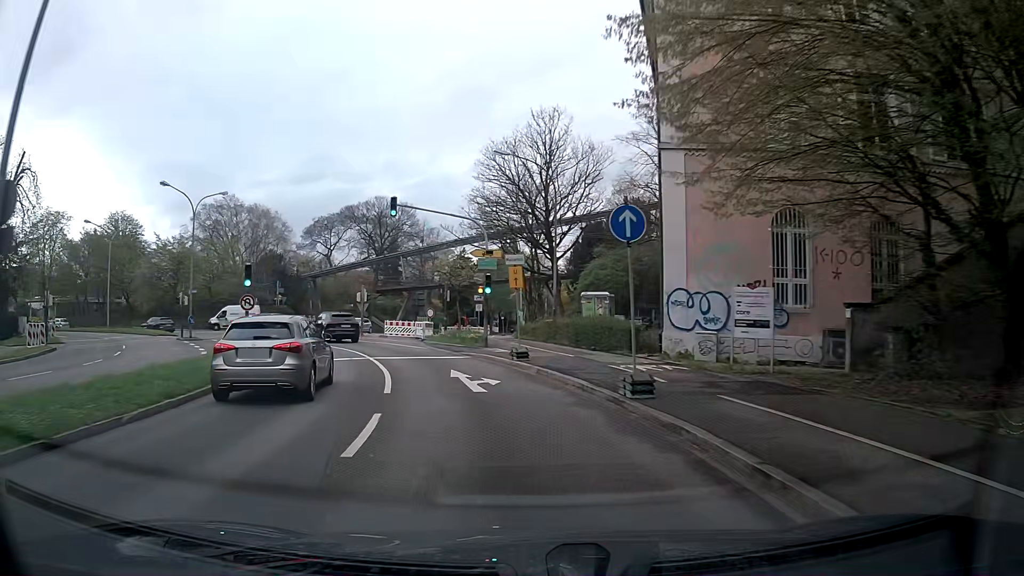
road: primary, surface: asphalt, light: Day
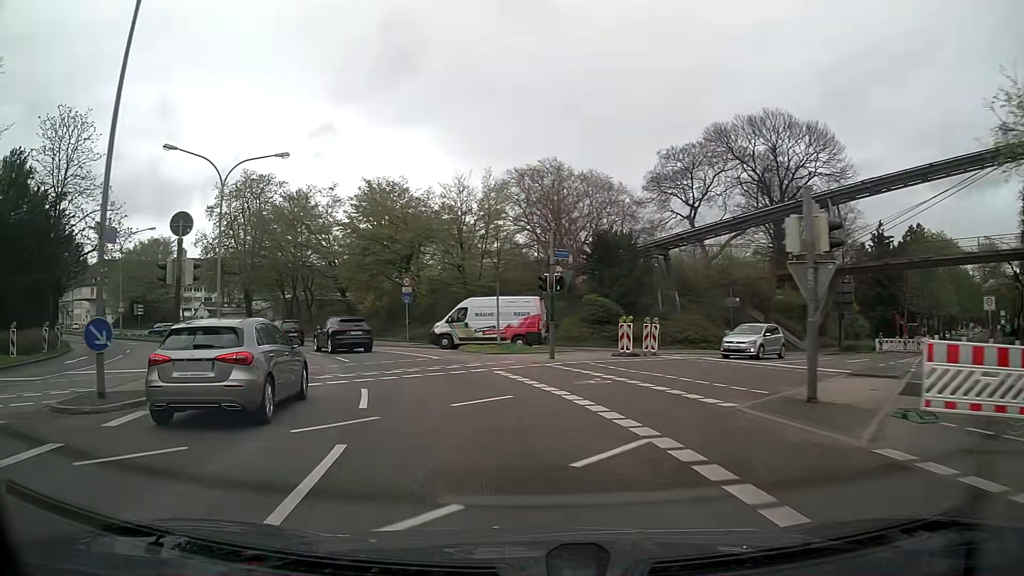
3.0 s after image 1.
(-8.7, +34.0) m; -31°
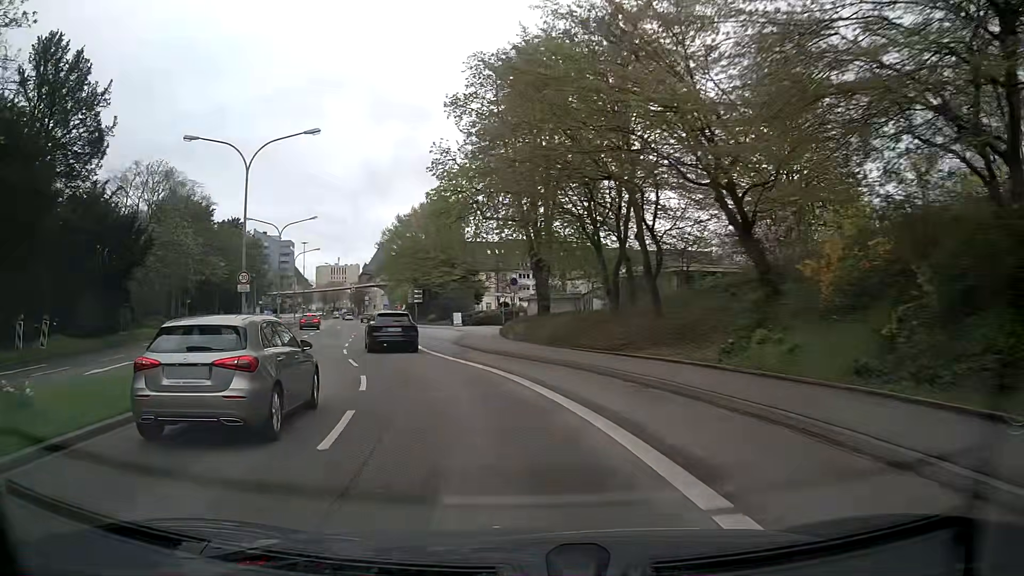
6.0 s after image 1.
(-9.8, +33.5) m; -32°
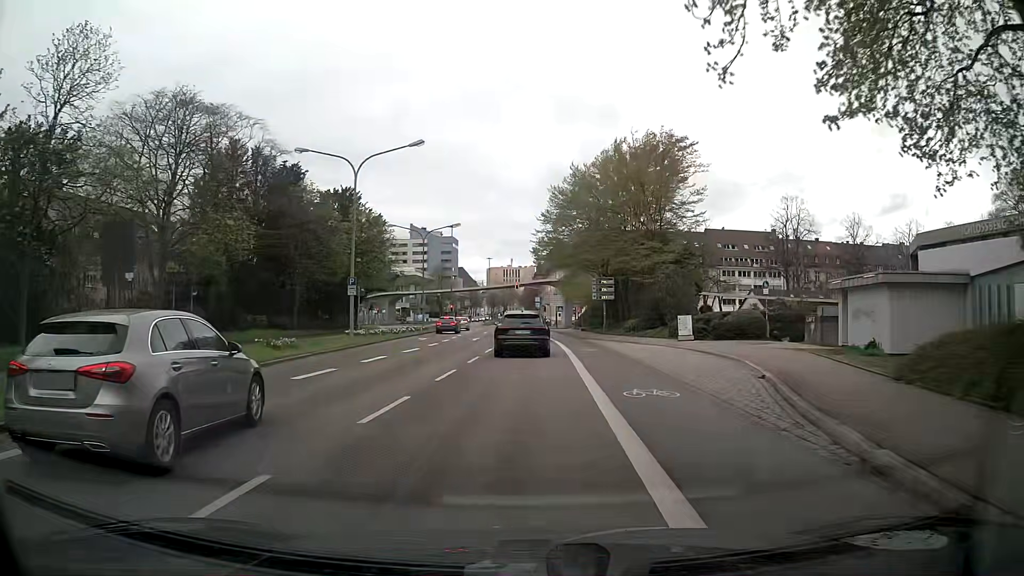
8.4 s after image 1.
(-5.4, +28.2) m; -16°
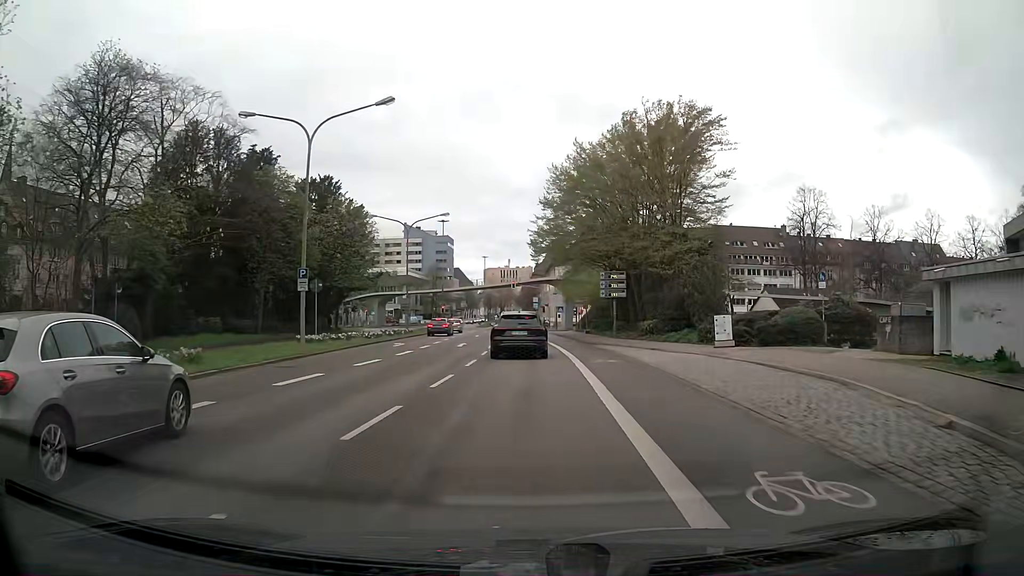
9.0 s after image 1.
(-0.1, +7.2) m; 0°
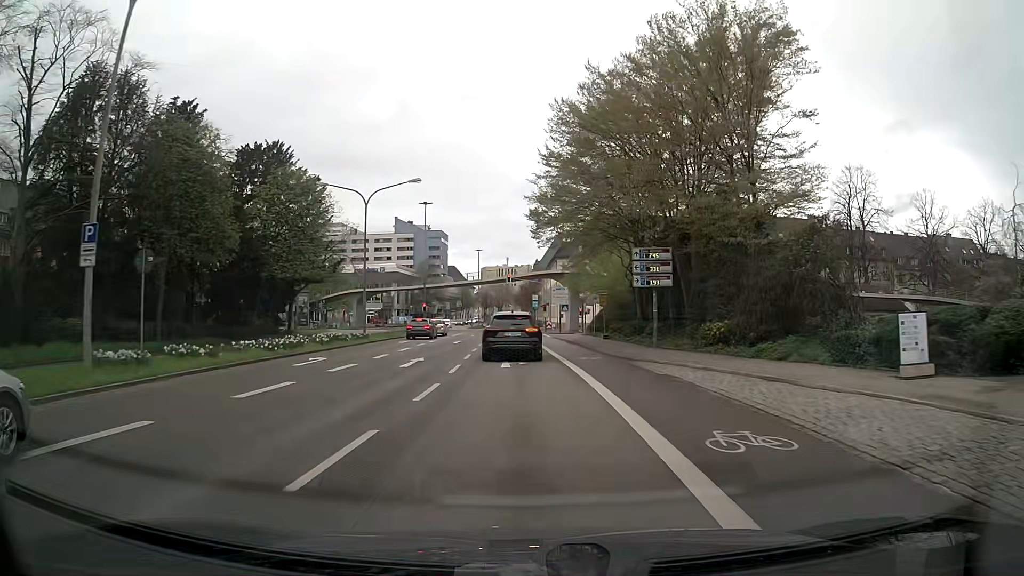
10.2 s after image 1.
(+0.1, +14.2) m; 0°
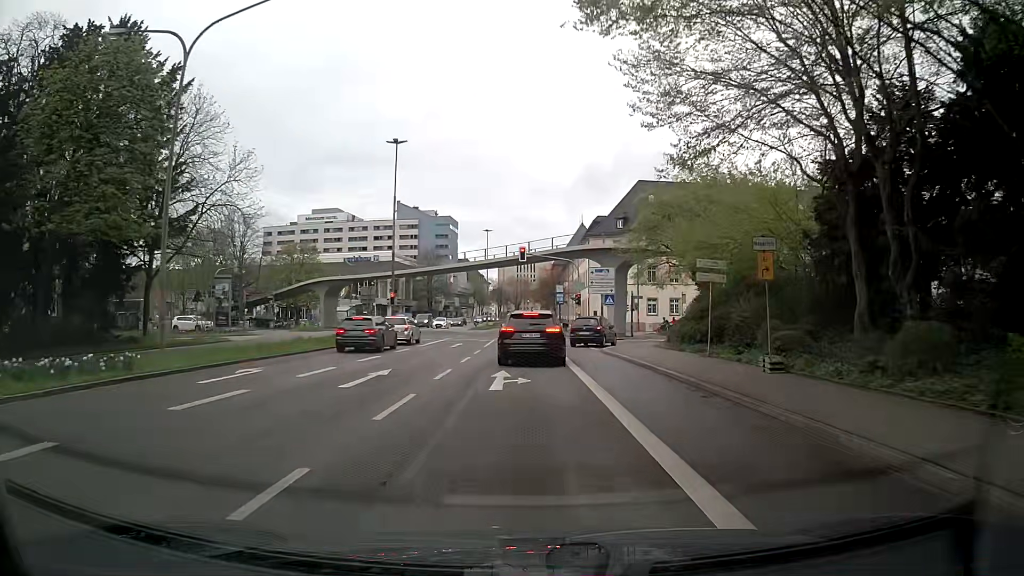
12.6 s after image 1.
(-0.4, +26.1) m; -1°
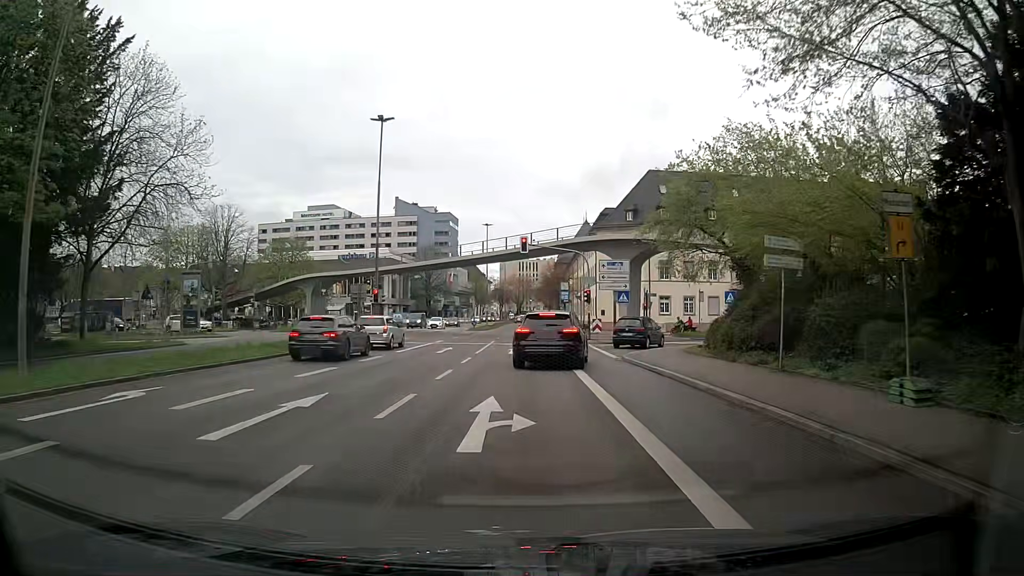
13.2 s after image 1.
(-0.1, +5.8) m; -1°
(0, +10) (0, +20) (+2, +30) (+7, +39) (+14, +46) (+21, +52) (+30, +57) (+40, +59) (+50, +59) (+60, +60) m
